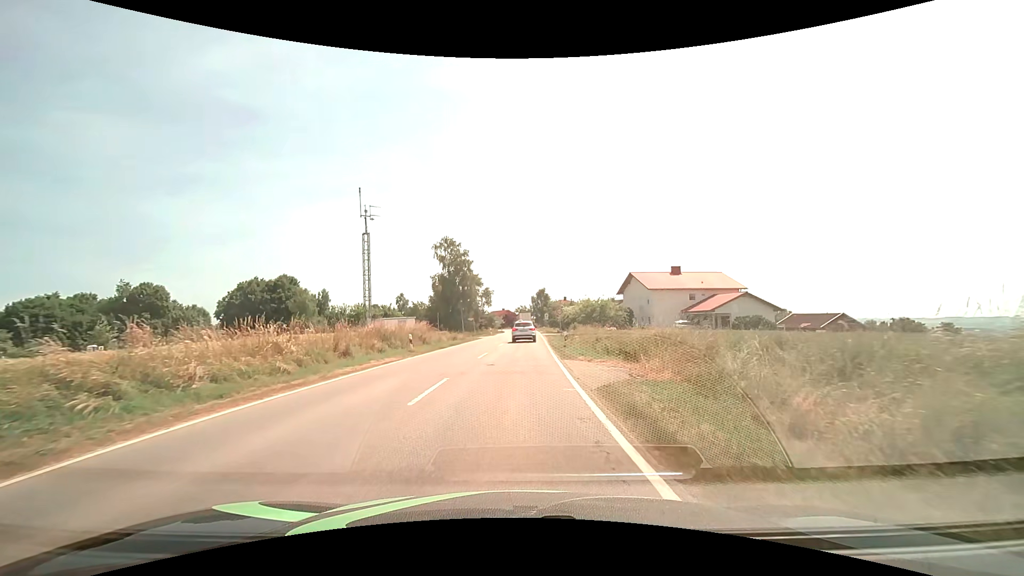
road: tertiary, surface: asphalt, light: Day
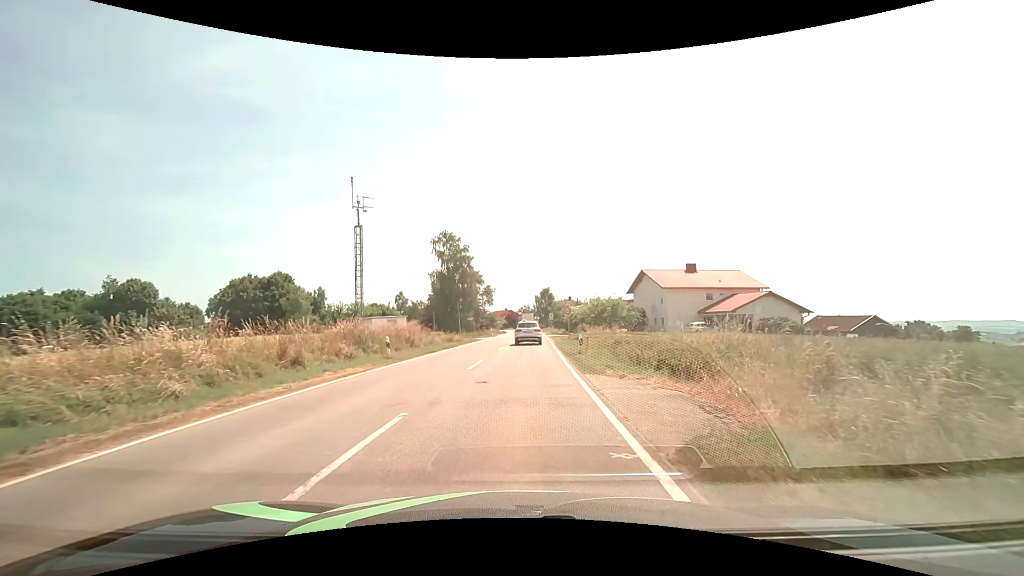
(0.0, +4.8) m; 0°
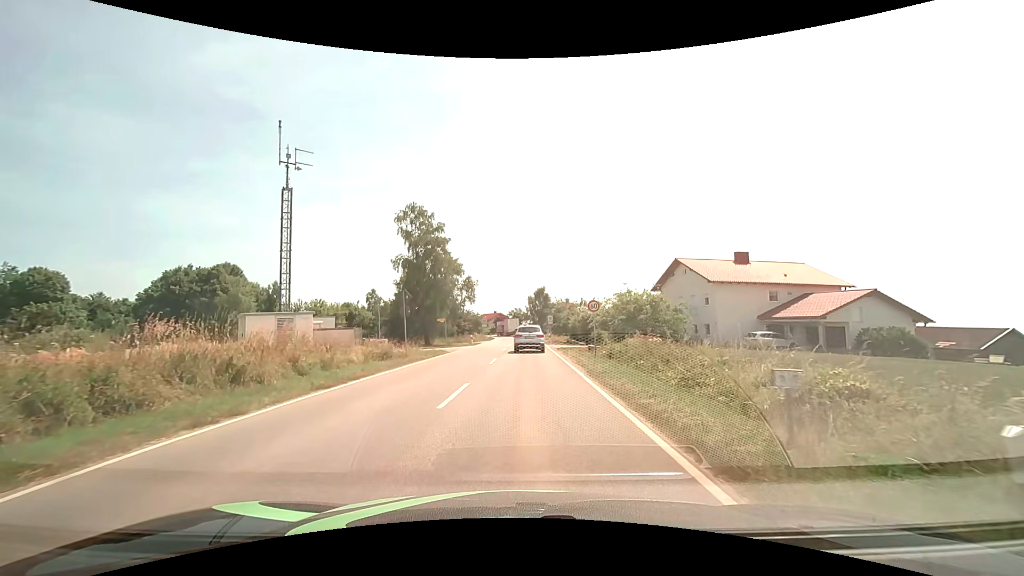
(+0.1, +18.2) m; +1°
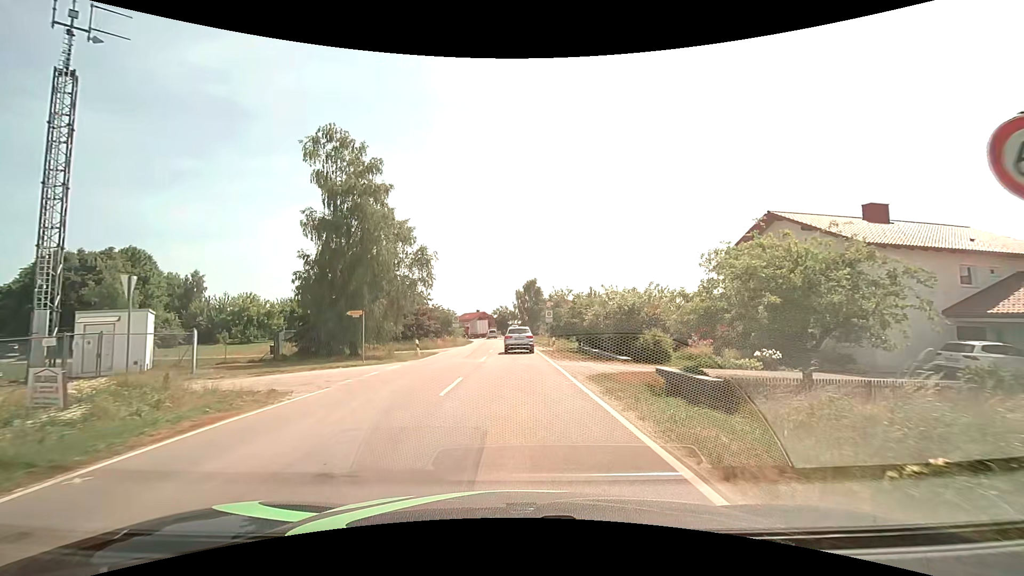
(+0.3, +21.9) m; +1°
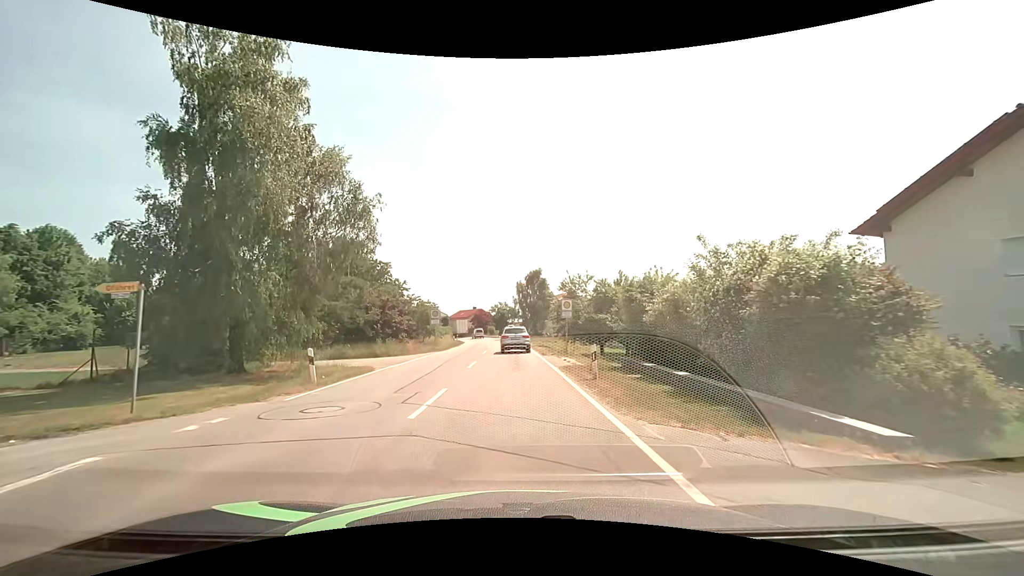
(0.0, +15.2) m; 0°
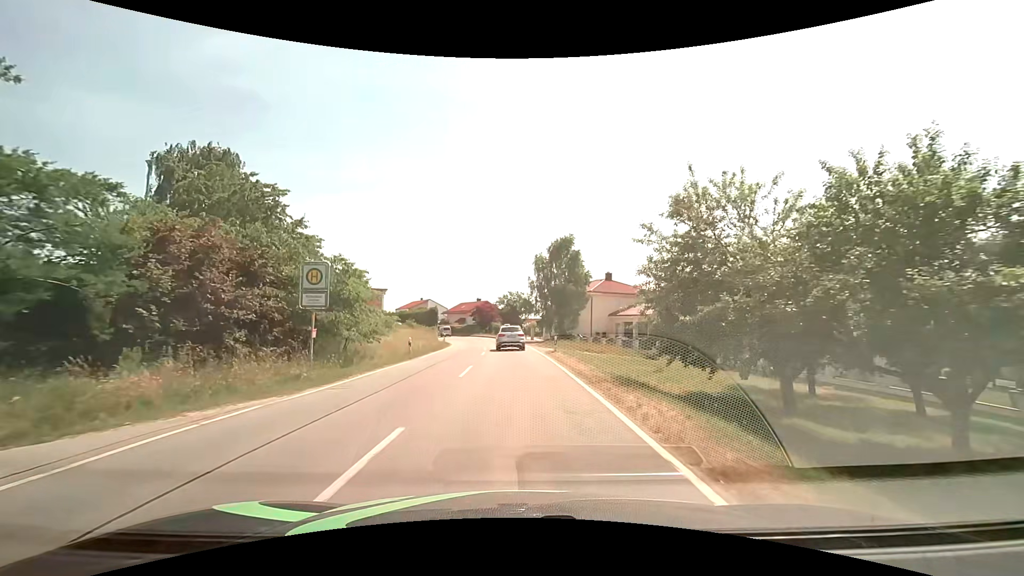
(-0.4, +28.2) m; -1°
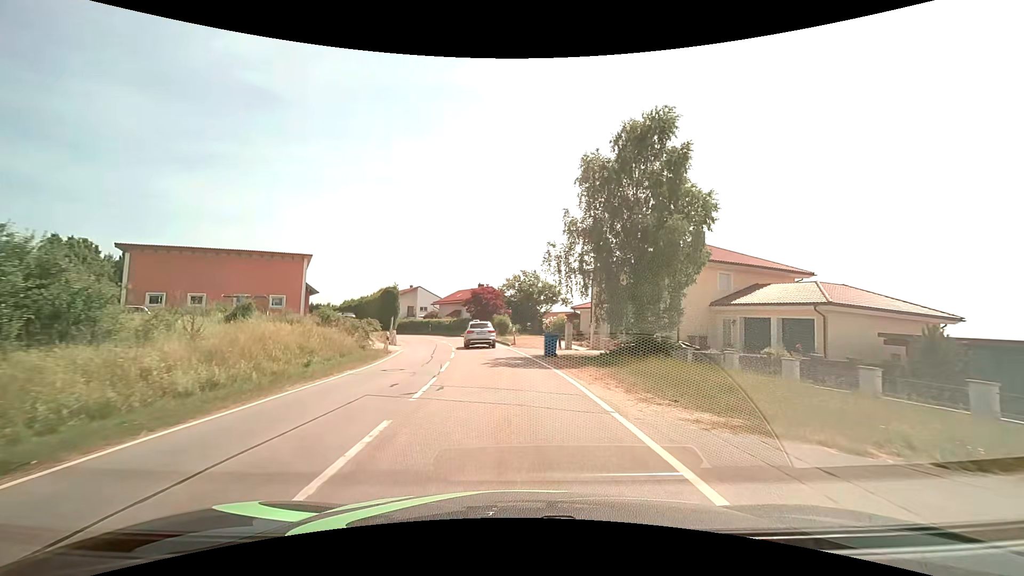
(-0.3, +30.1) m; -2°
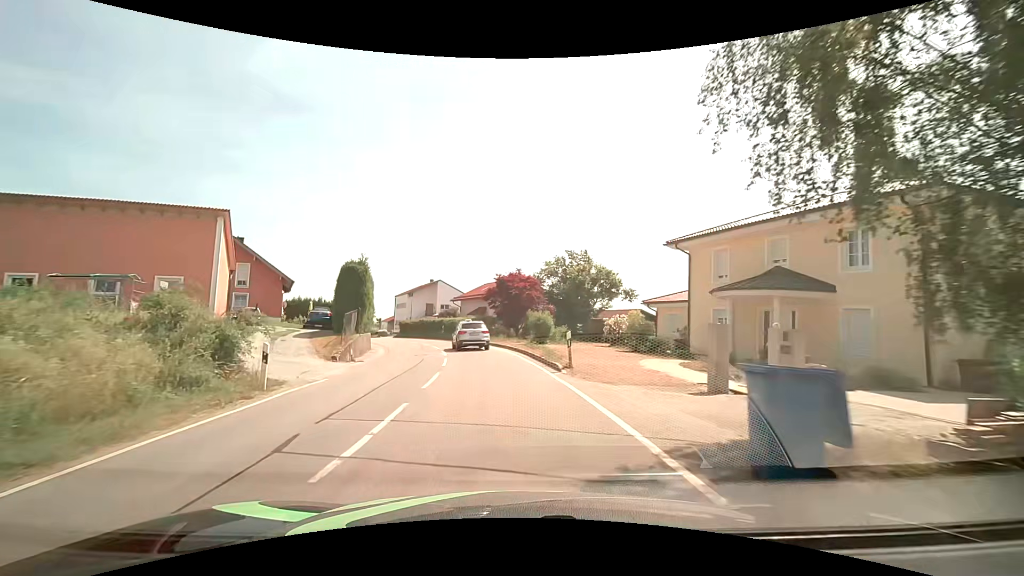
(-0.5, +17.0) m; -4°
(0, +10) (-1, +20) (-3, +30) (-6, +39) (-9, +49) (-14, +58) (-19, +66) (-24, +75) (-29, +83) (-35, +92) m
